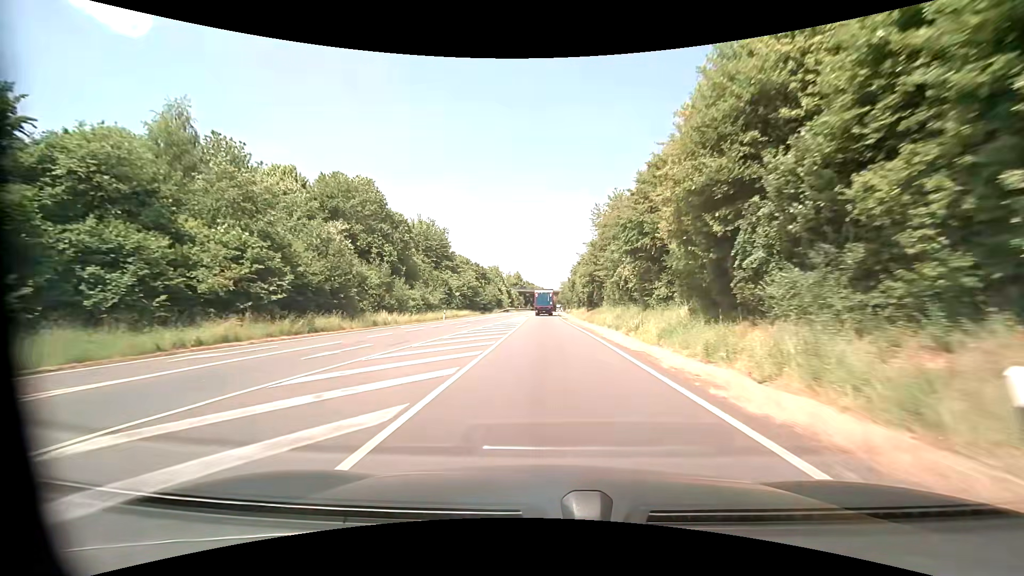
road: primary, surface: asphalt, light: Day
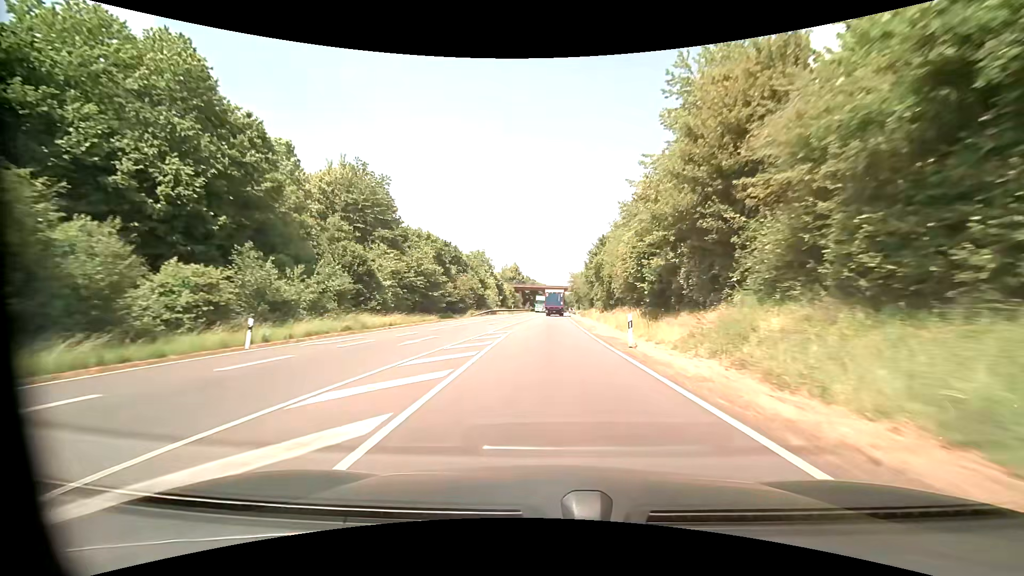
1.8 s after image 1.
(0.0, +36.6) m; 0°
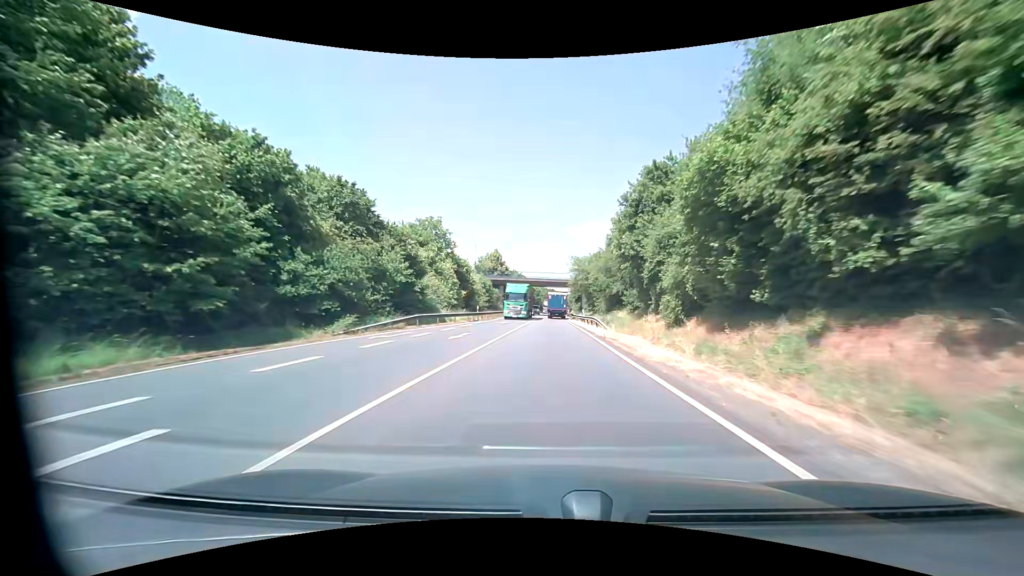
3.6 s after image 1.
(+0.2, +36.6) m; +1°
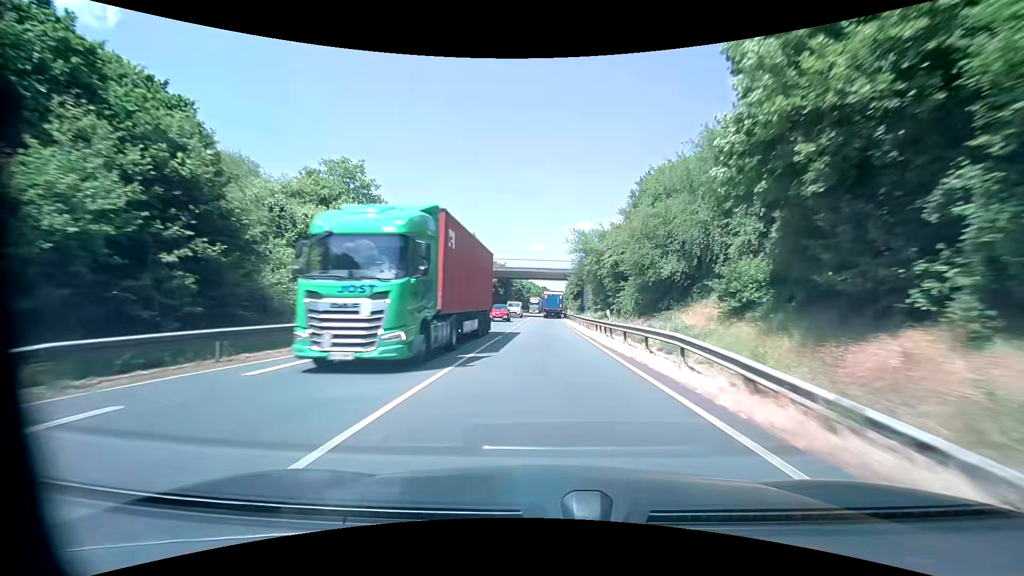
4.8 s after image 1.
(+0.2, +24.4) m; +1°
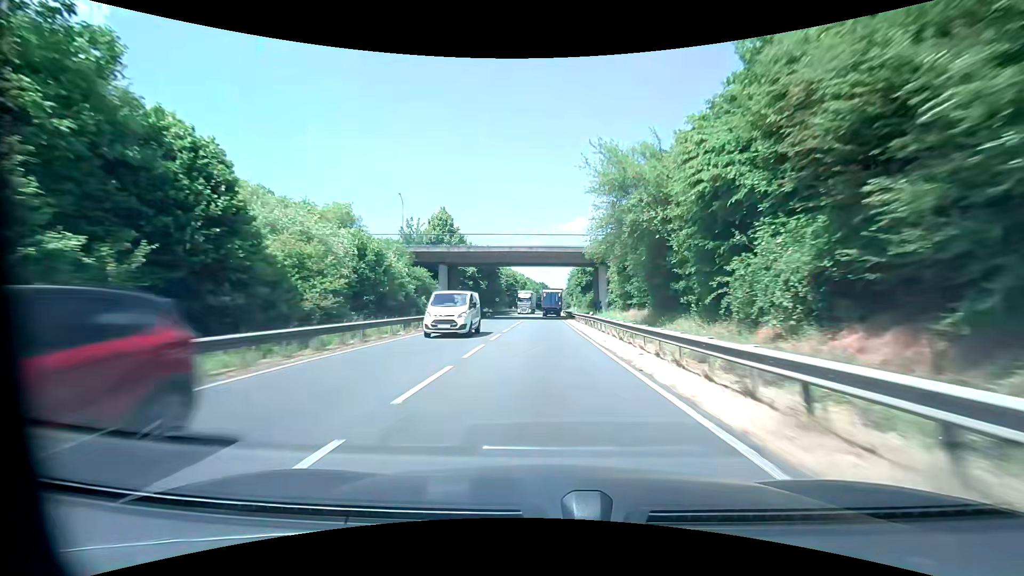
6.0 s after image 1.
(+0.2, +24.4) m; 0°
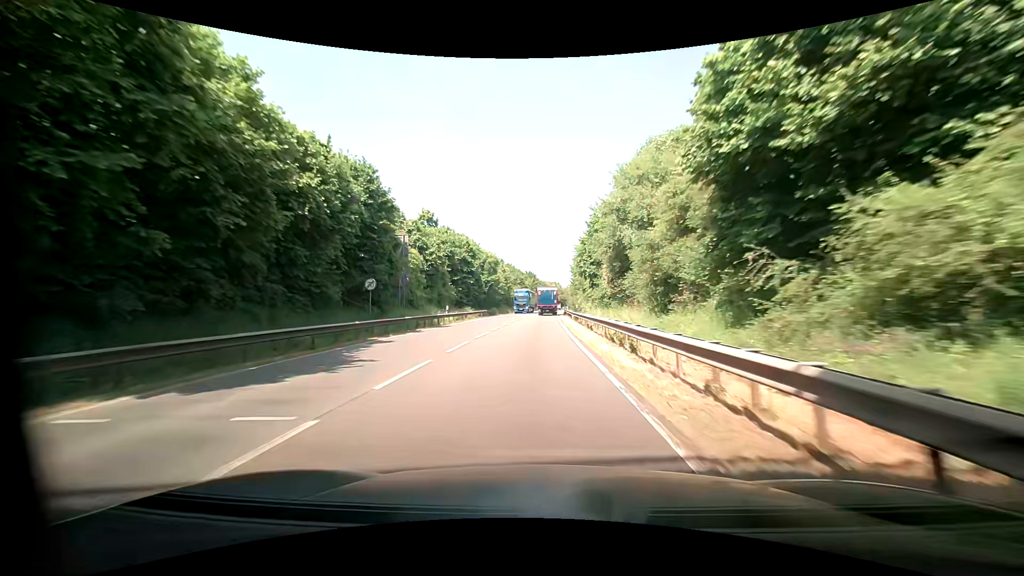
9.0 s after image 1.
(+0.5, +60.8) m; +1°
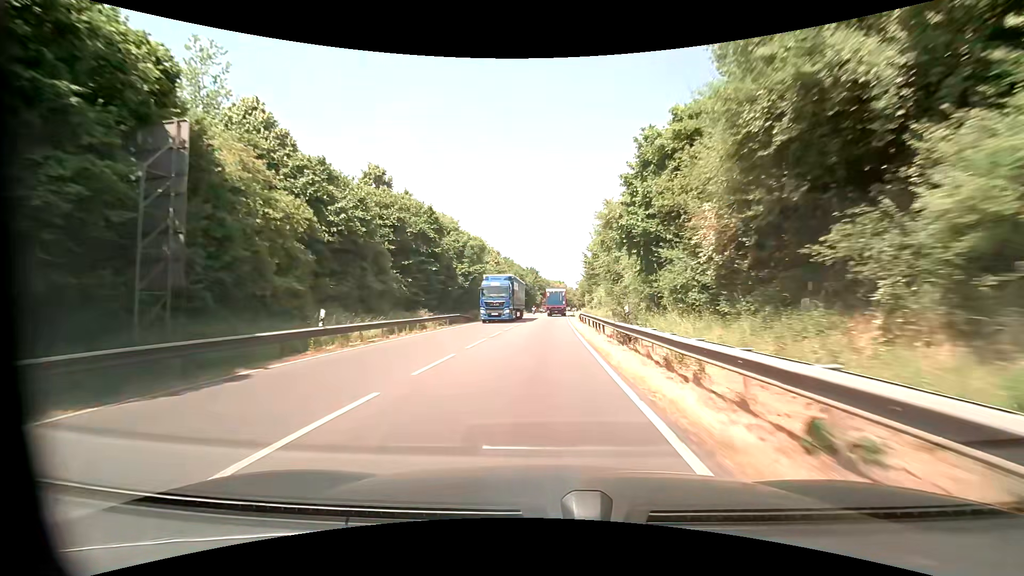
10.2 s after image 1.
(-0.3, +22.6) m; 0°
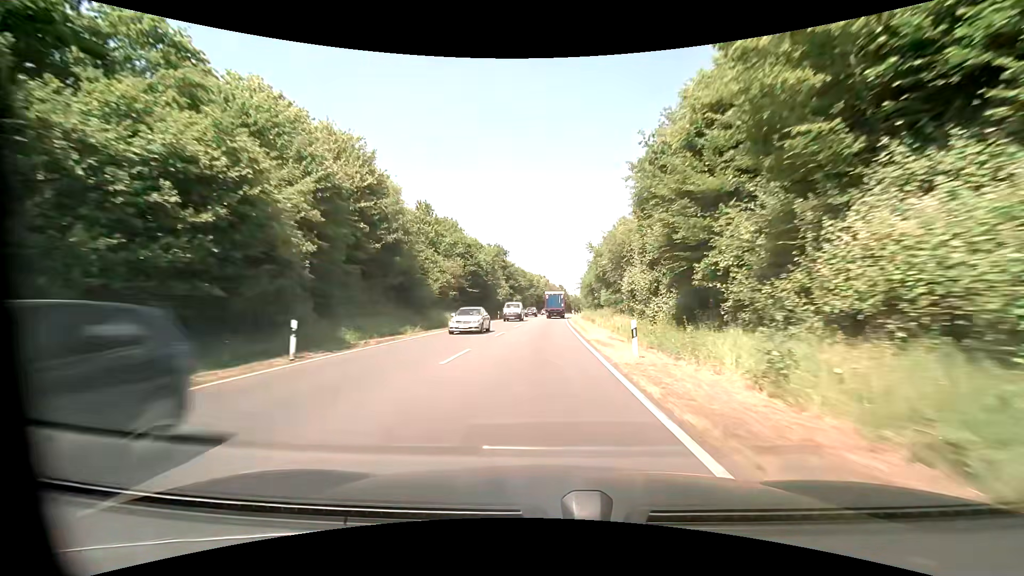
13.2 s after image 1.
(+0.8, +59.0) m; +2°
(0, +10) (0, +20) (0, +30) (0, +40) (+1, +50) (+1, +60) (+1, +70) (+2, +80) (+2, +90) (+3, +100) m
